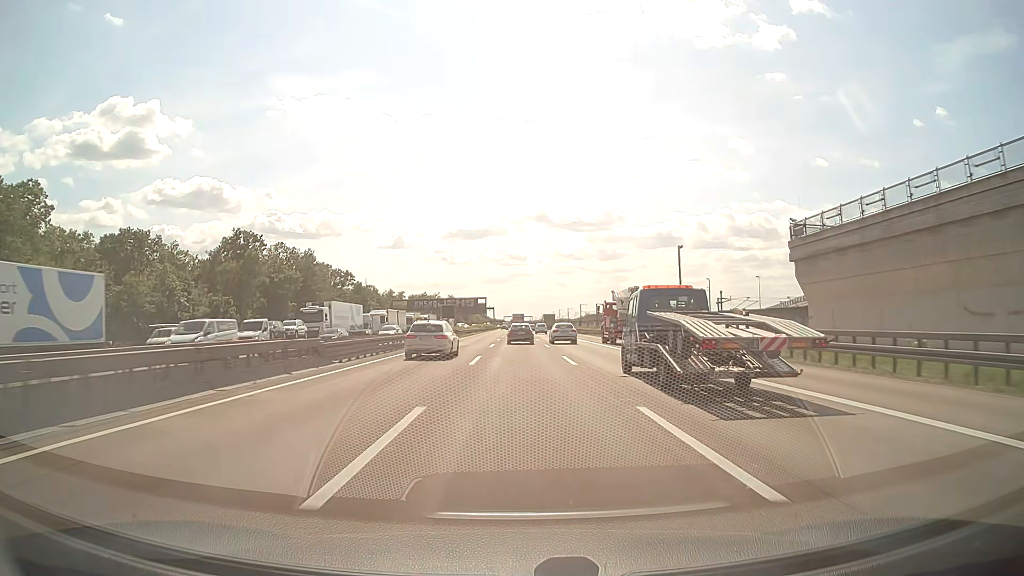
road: motorway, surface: asphalt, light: Day
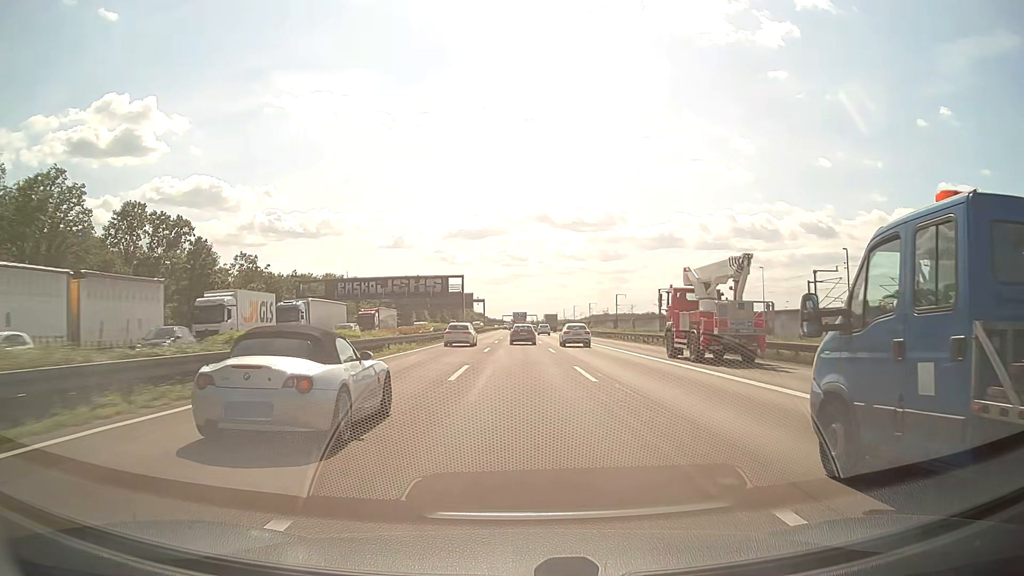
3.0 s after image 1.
(-0.1, +78.5) m; 0°
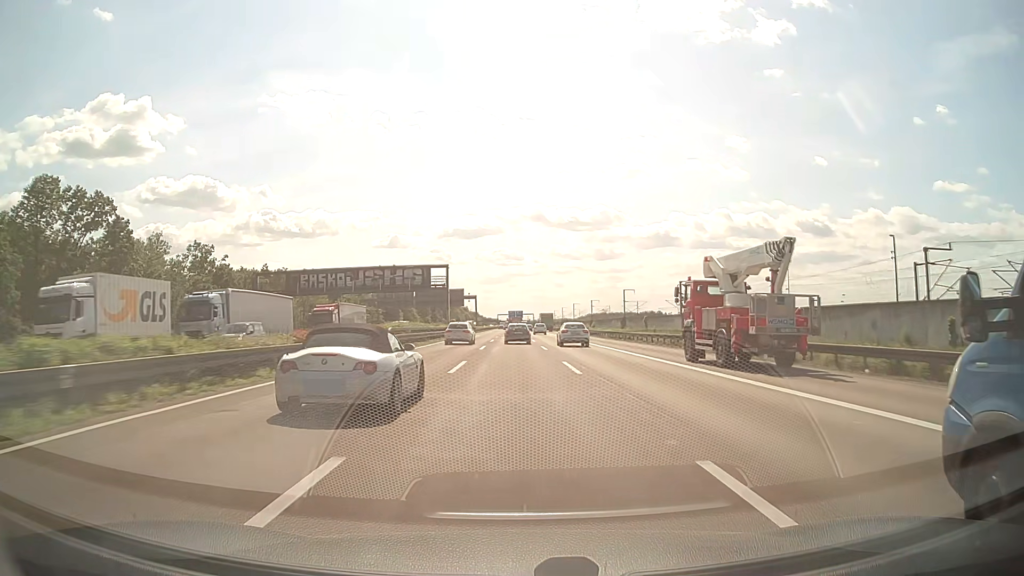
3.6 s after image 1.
(+0.1, +16.0) m; 0°
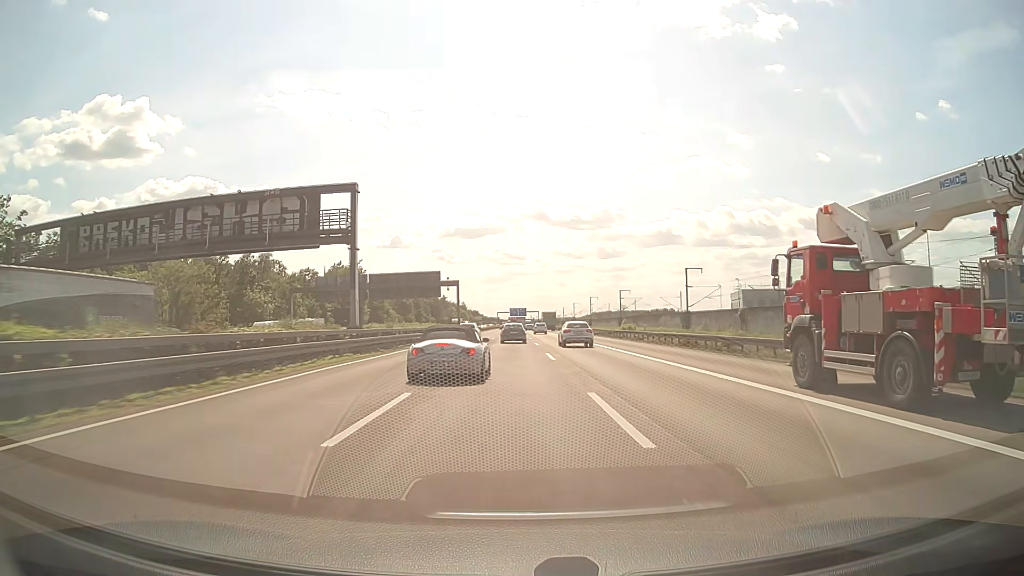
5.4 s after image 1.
(+0.1, +47.1) m; 0°
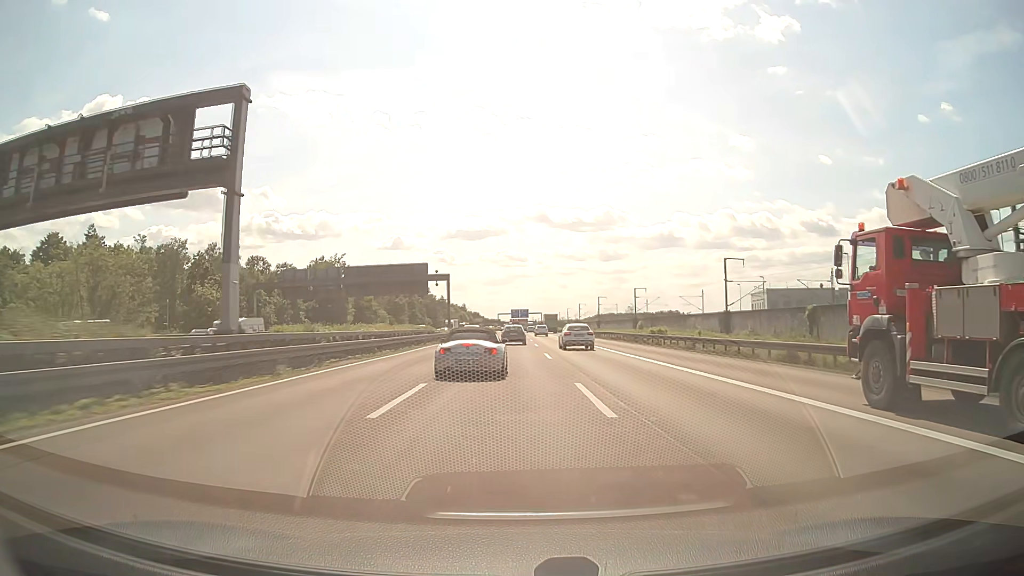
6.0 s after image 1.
(0.0, +15.4) m; 0°
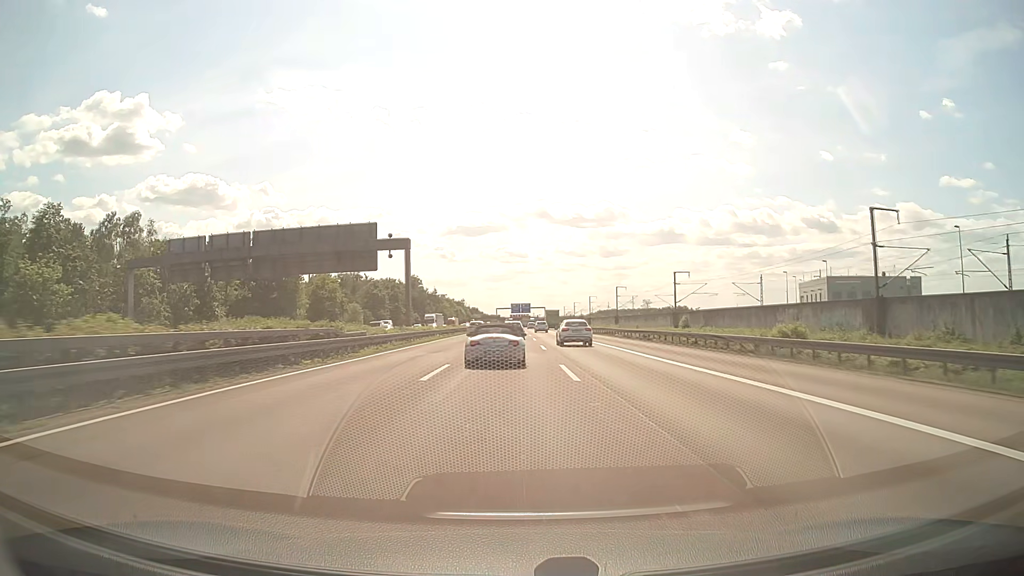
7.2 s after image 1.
(-0.1, +30.2) m; 0°
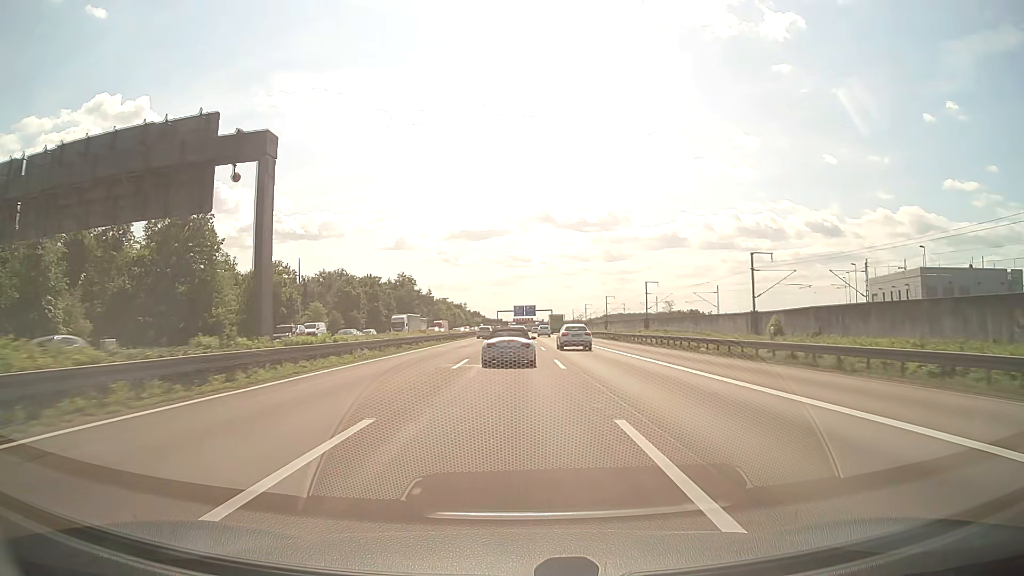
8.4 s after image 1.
(0.0, +29.7) m; 0°
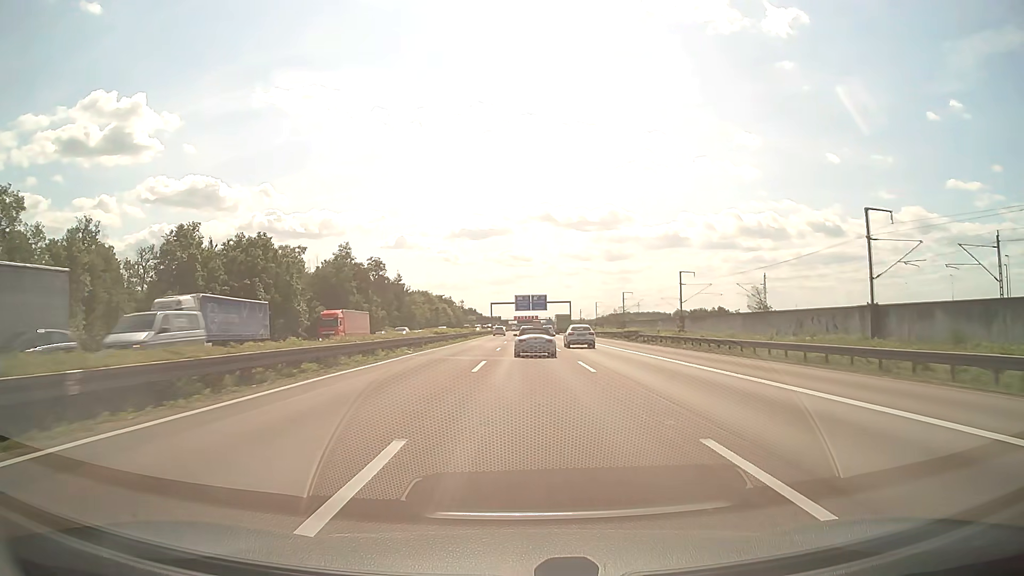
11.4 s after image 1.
(-0.7, +73.7) m; 0°
(0, +10) (0, +20) (0, +30) (0, +40) (0, +50) (+1, +60) (+1, +70) (+1, +80) (+1, +90) (+1, +100) m
